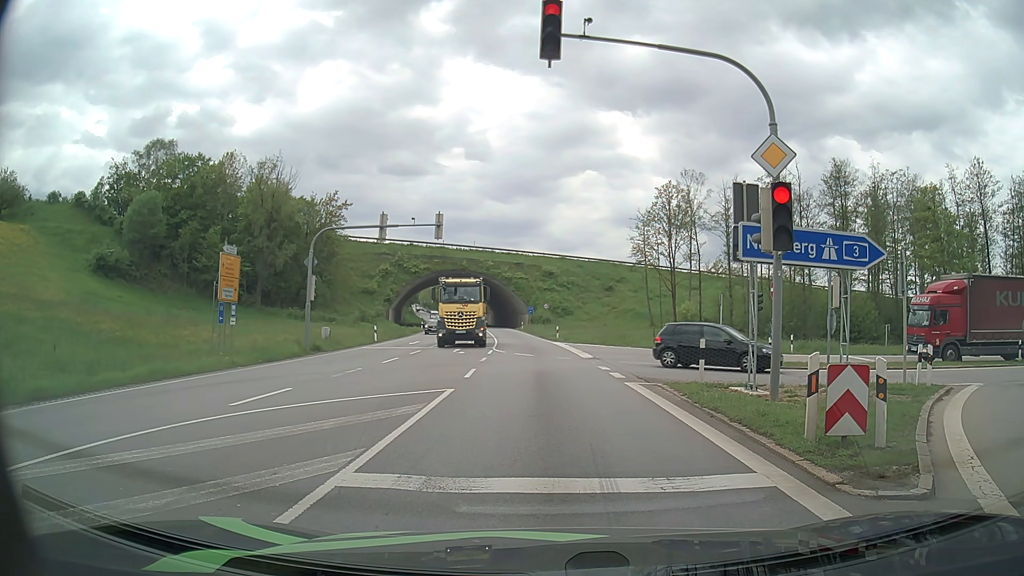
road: primary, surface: asphalt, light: Day
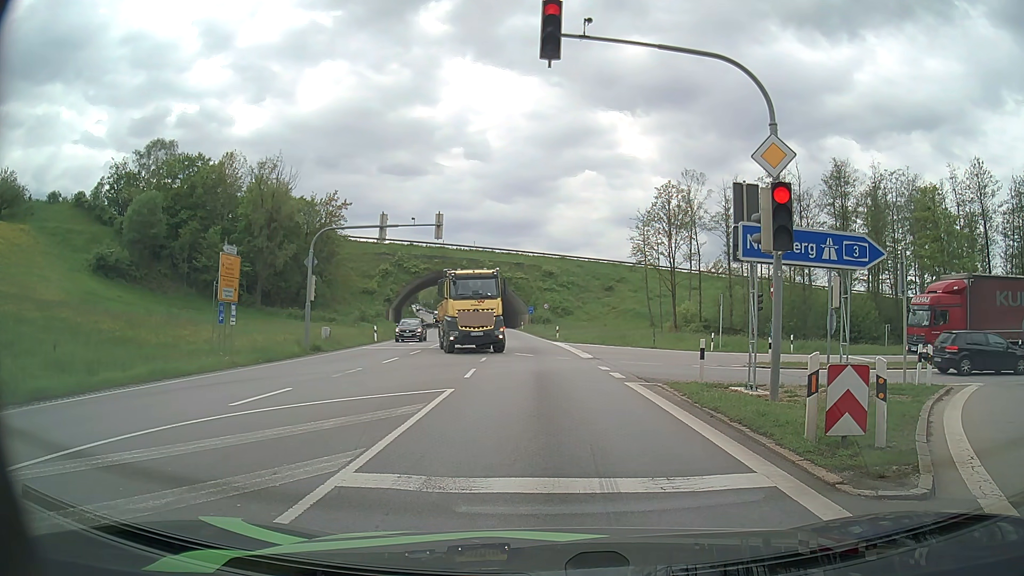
(0.0, 0.0) m; 0°
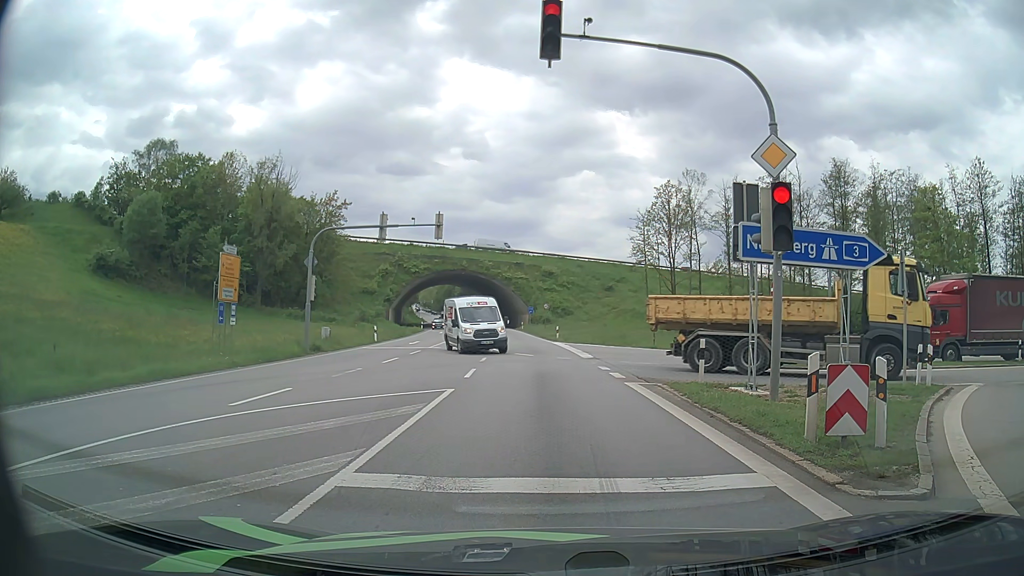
(0.0, 0.0) m; 0°
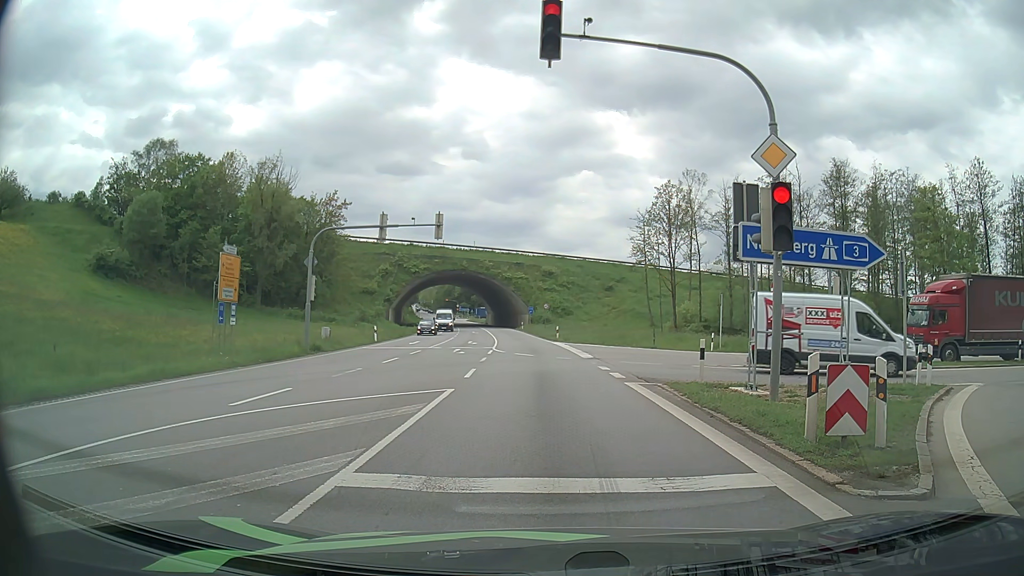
(0.0, 0.0) m; 0°
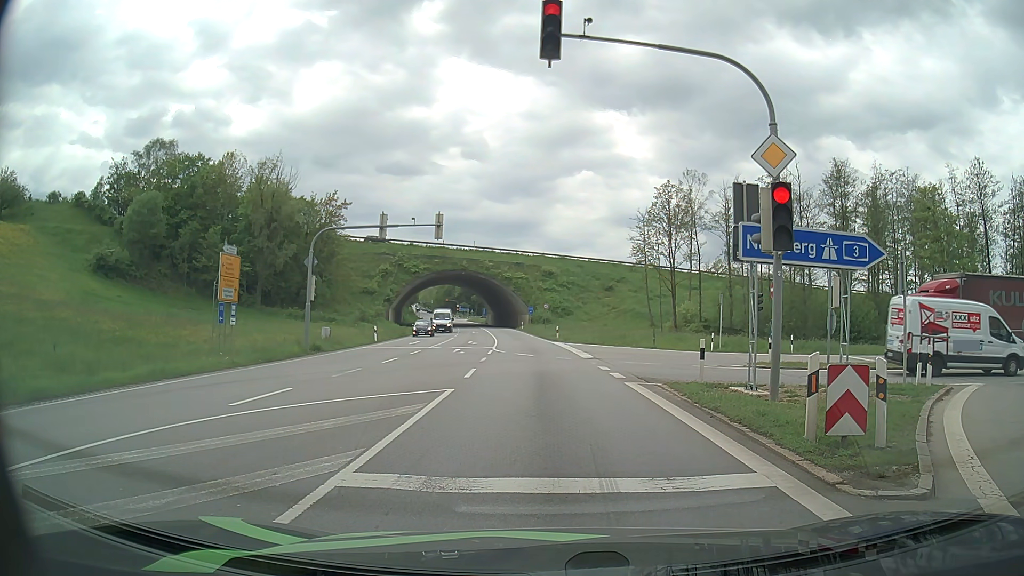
(0.0, 0.0) m; 0°
